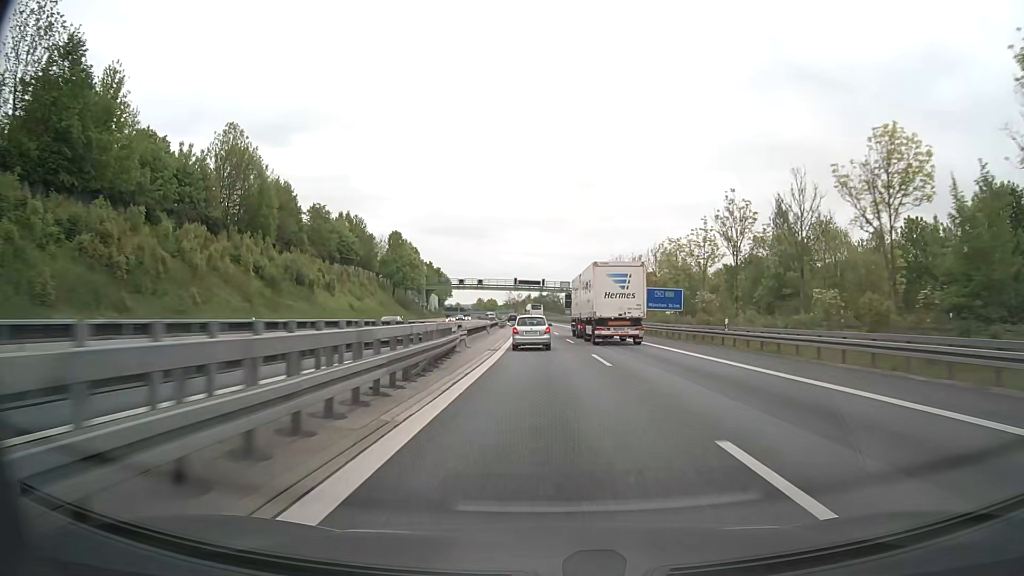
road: motorway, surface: asphalt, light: Day
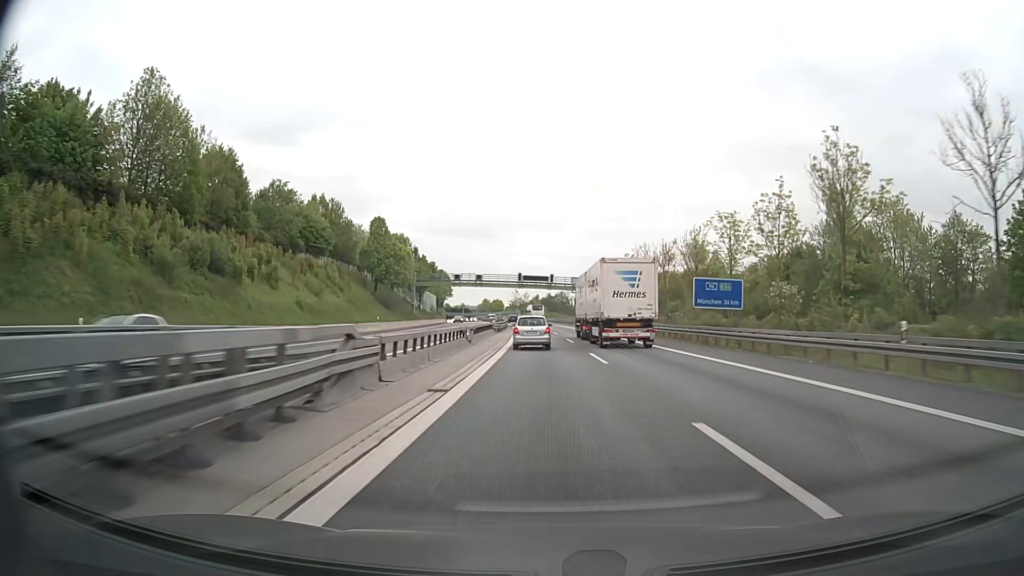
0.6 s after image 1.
(-0.1, +16.6) m; -1°
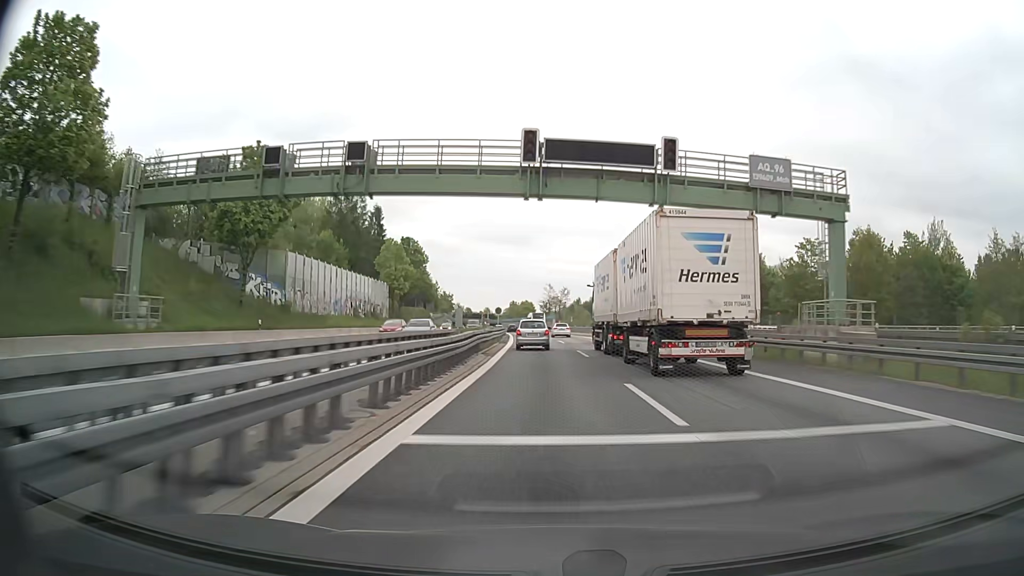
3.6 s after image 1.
(-1.9, +83.7) m; -3°
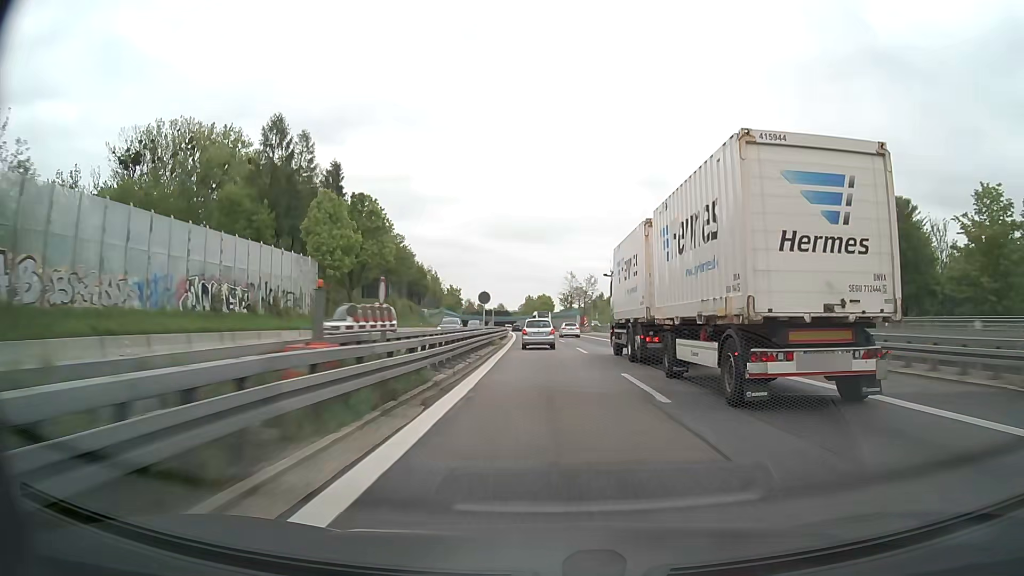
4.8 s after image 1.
(-0.4, +34.1) m; -2°
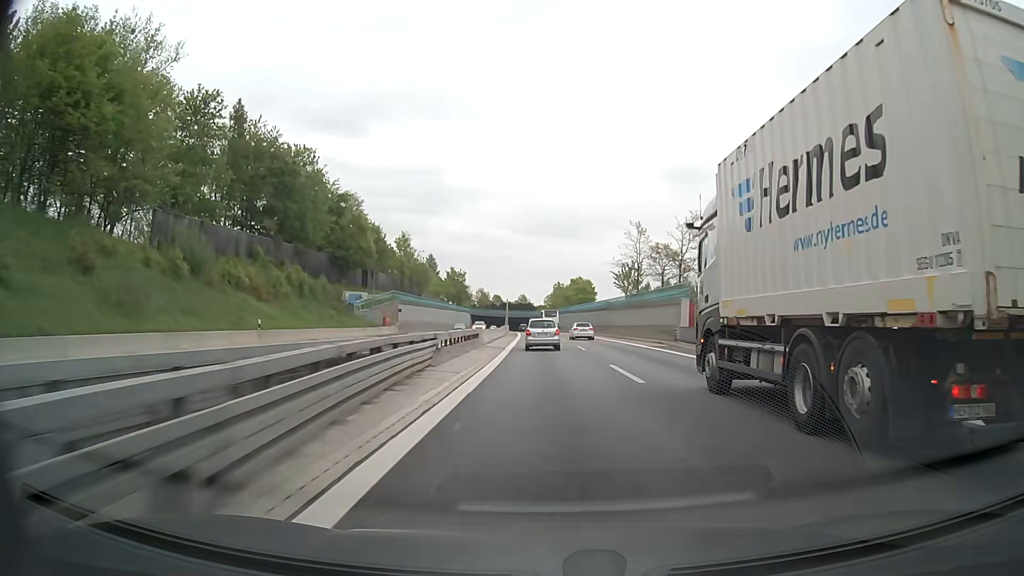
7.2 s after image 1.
(-1.7, +68.2) m; -3°
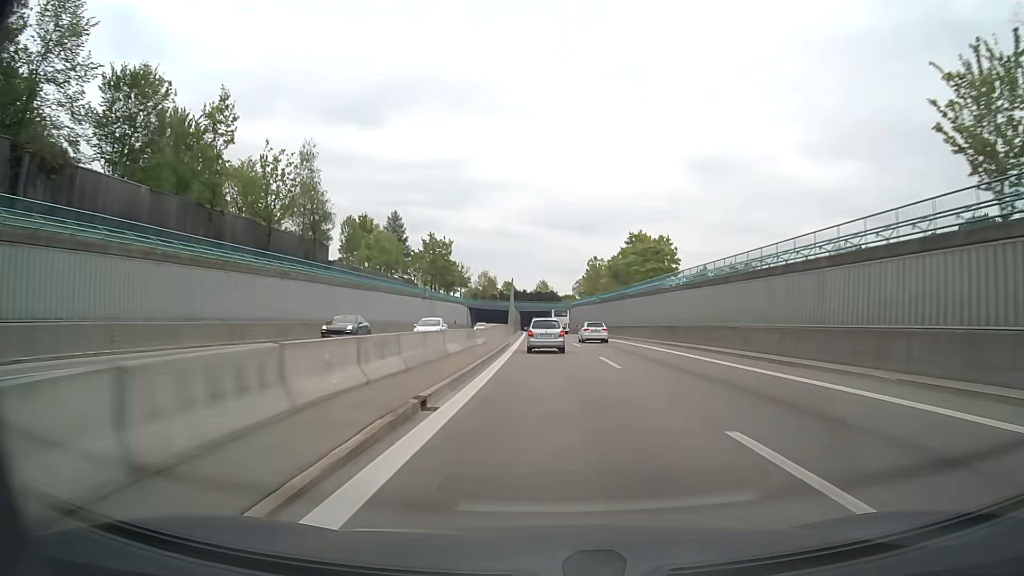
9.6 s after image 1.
(-1.4, +67.2) m; -2°
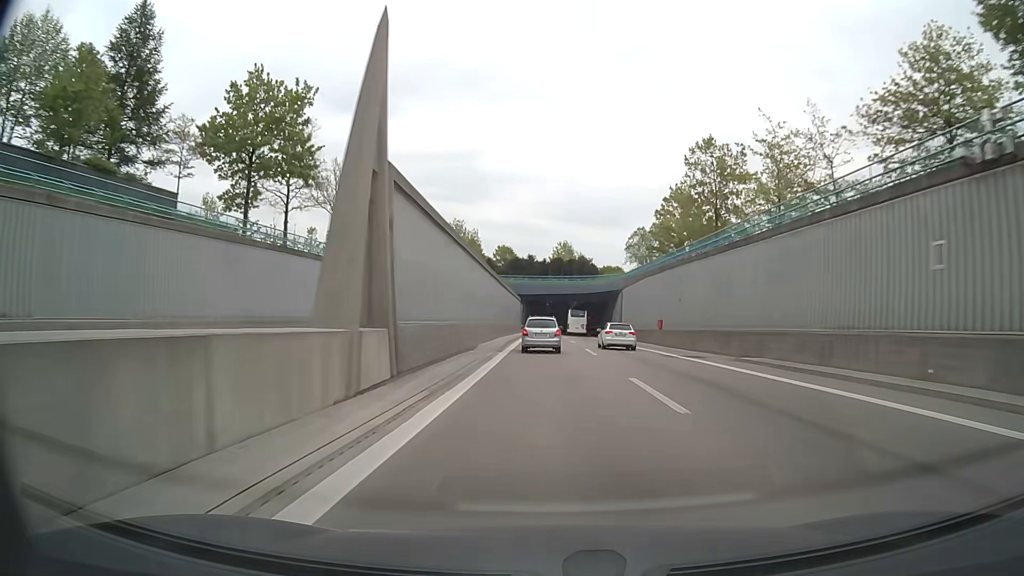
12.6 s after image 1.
(-1.3, +82.5) m; -2°
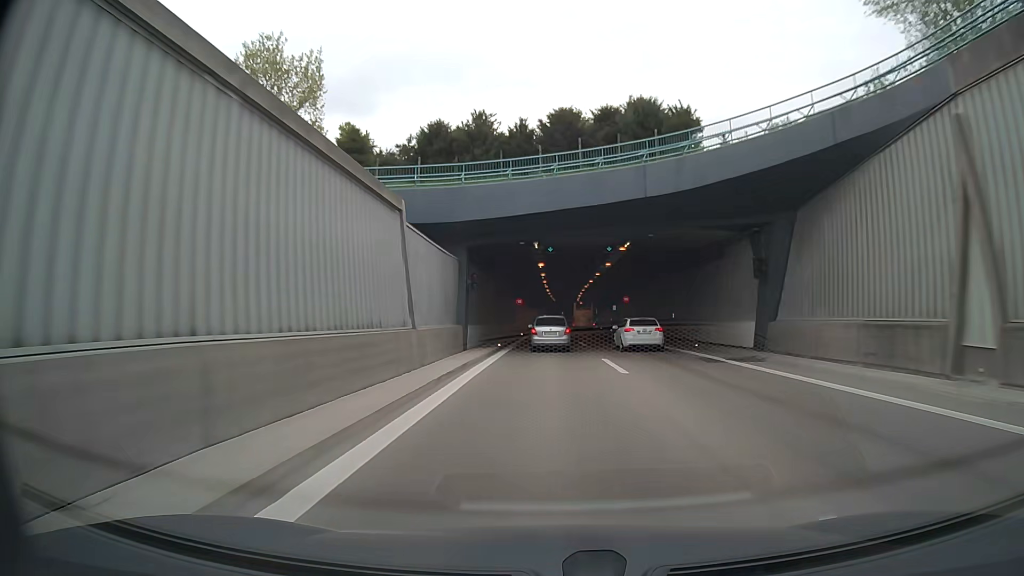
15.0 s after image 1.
(-0.2, +66.0) m; 0°
(0, +10) (0, +20) (0, +30) (0, +40) (0, +50) (0, +60) (0, +70) (0, +80) (0, +90) (0, +100) m
